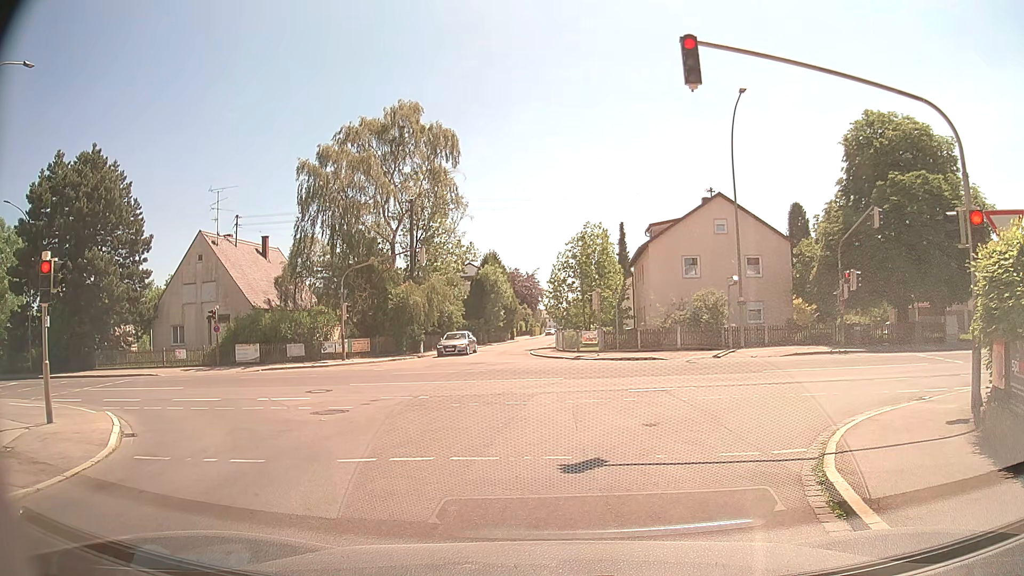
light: Day
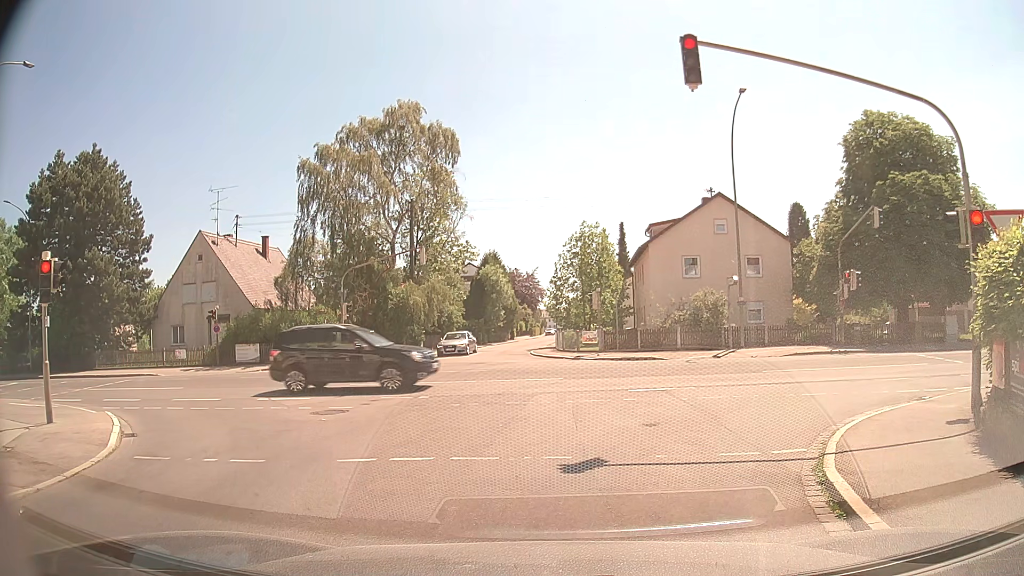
(0.0, 0.0) m; 0°
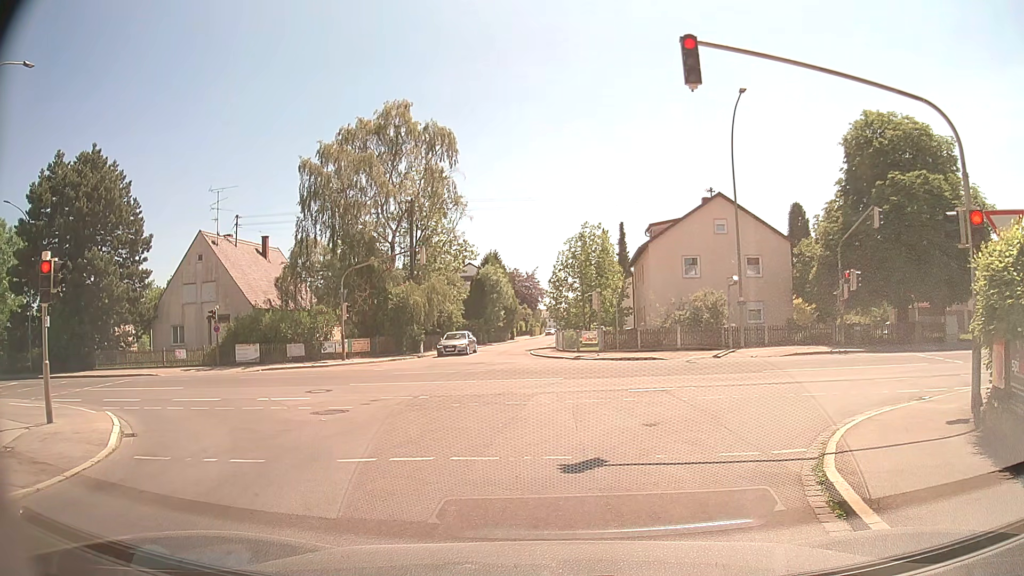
(0.0, 0.0) m; 0°
